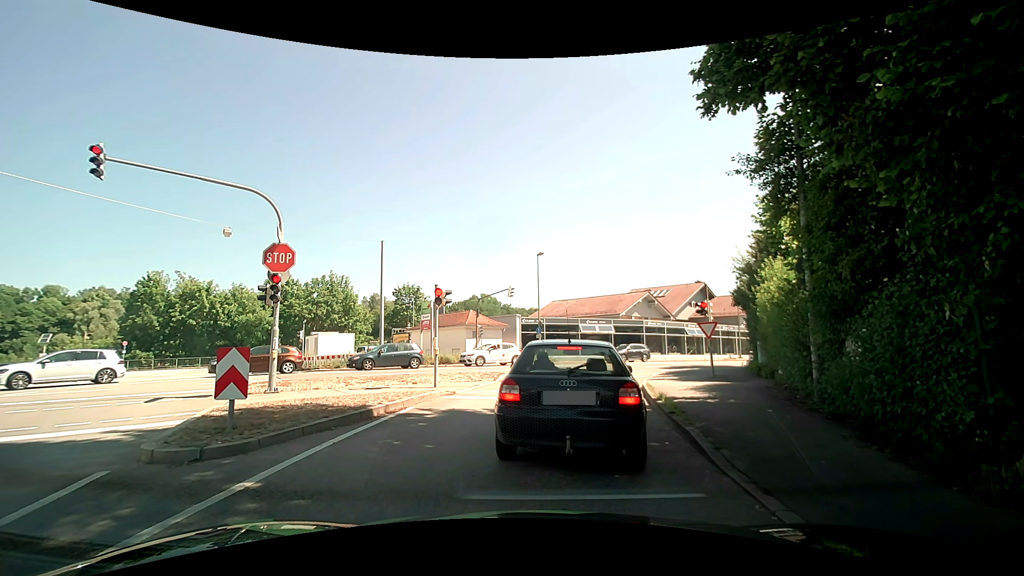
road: tertiary_link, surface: asphalt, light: Day
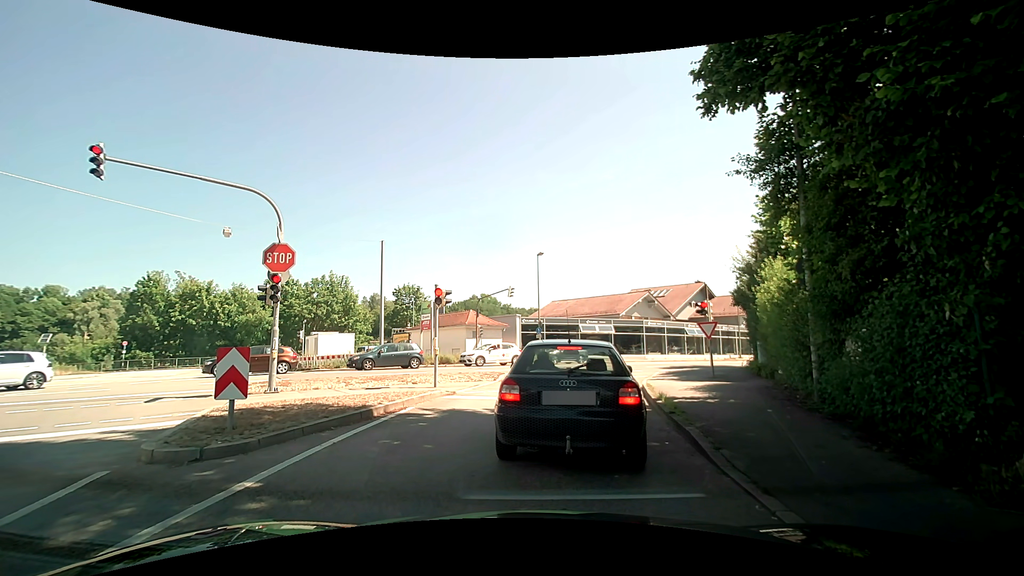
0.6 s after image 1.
(0.0, 0.0) m; 0°
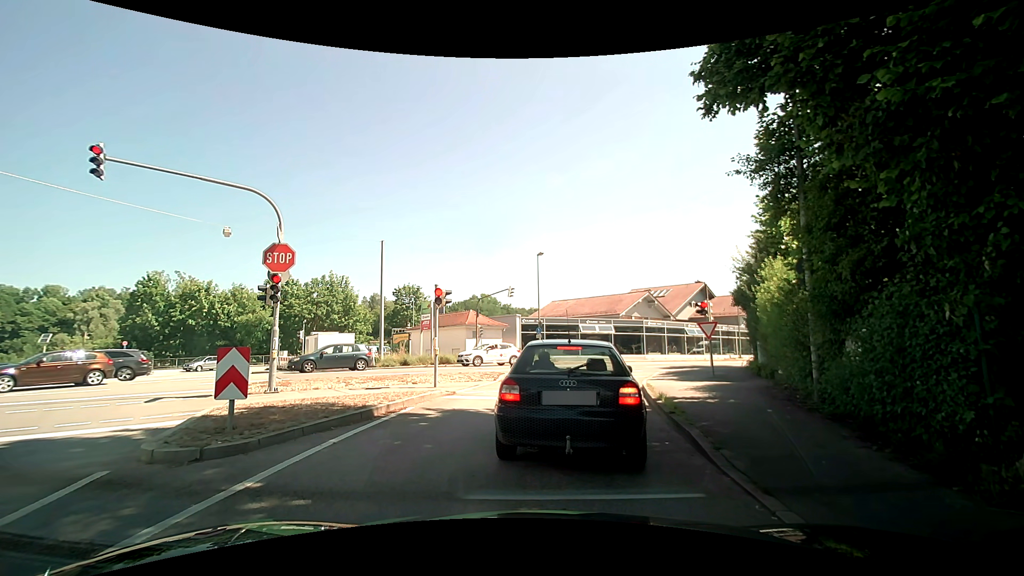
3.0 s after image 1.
(0.0, 0.0) m; 0°
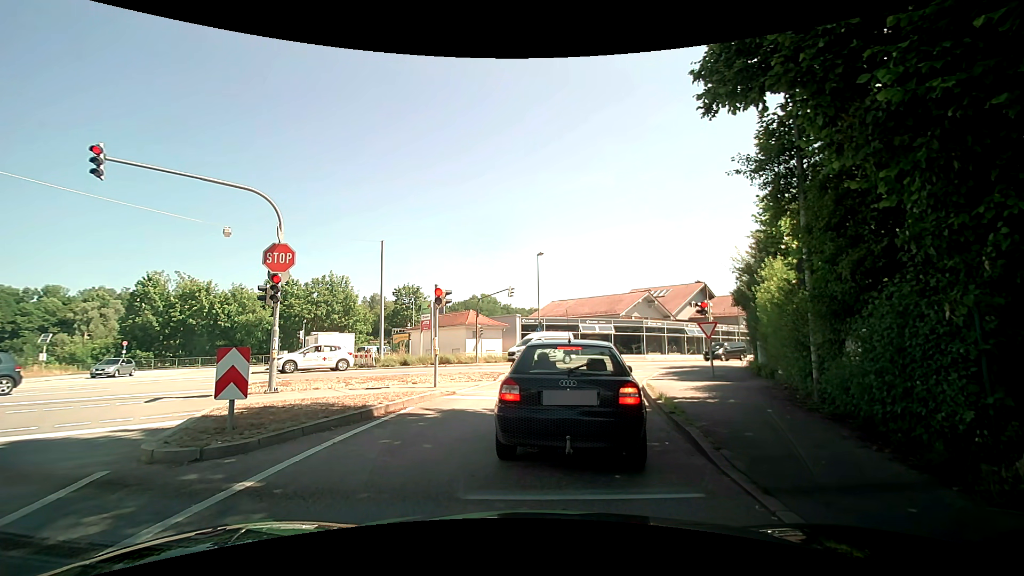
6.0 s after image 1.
(0.0, 0.0) m; 0°
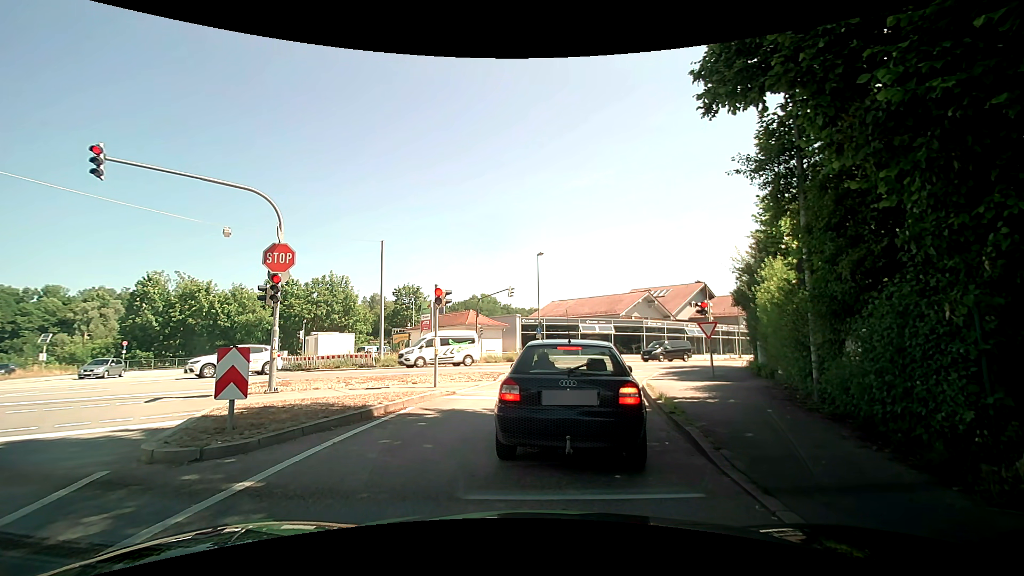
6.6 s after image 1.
(0.0, 0.0) m; 0°
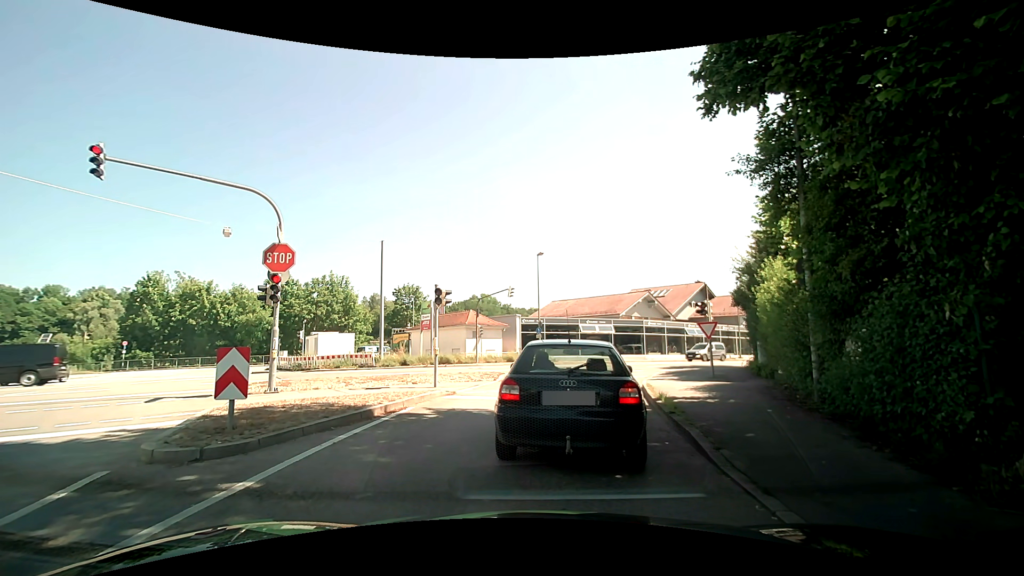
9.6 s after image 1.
(0.0, 0.0) m; 0°
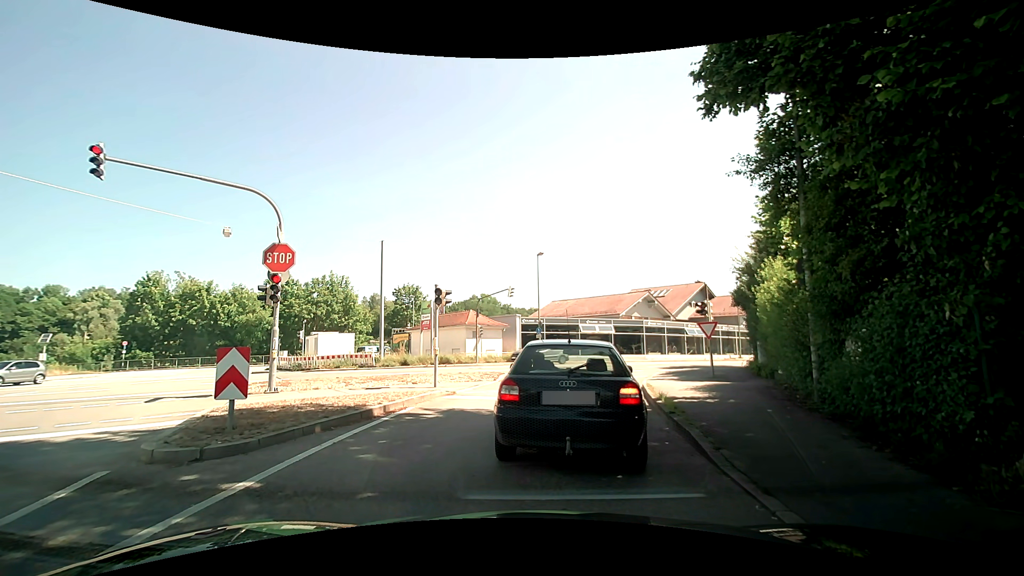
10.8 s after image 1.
(0.0, 0.0) m; 0°
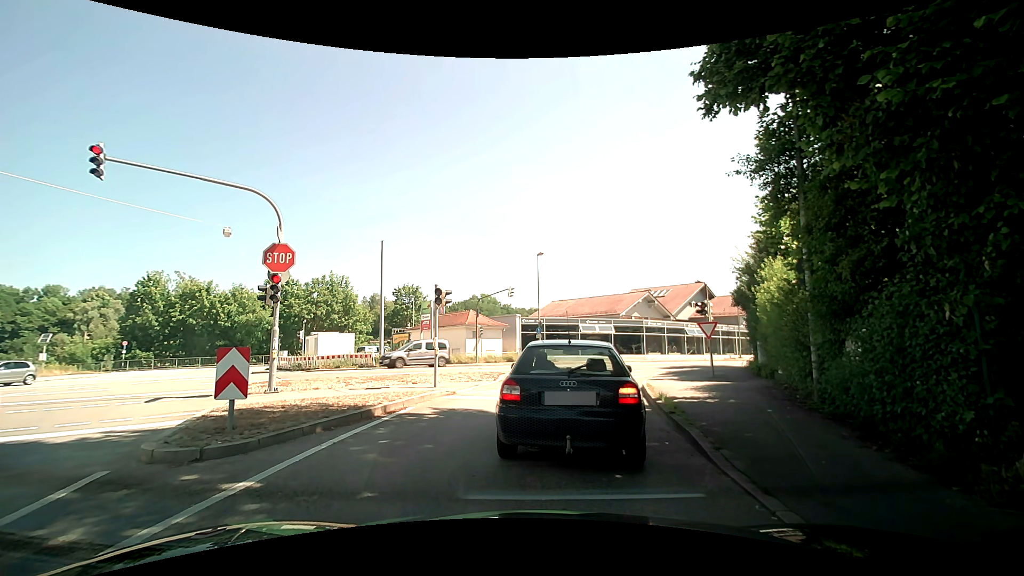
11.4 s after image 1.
(0.0, 0.0) m; 0°
